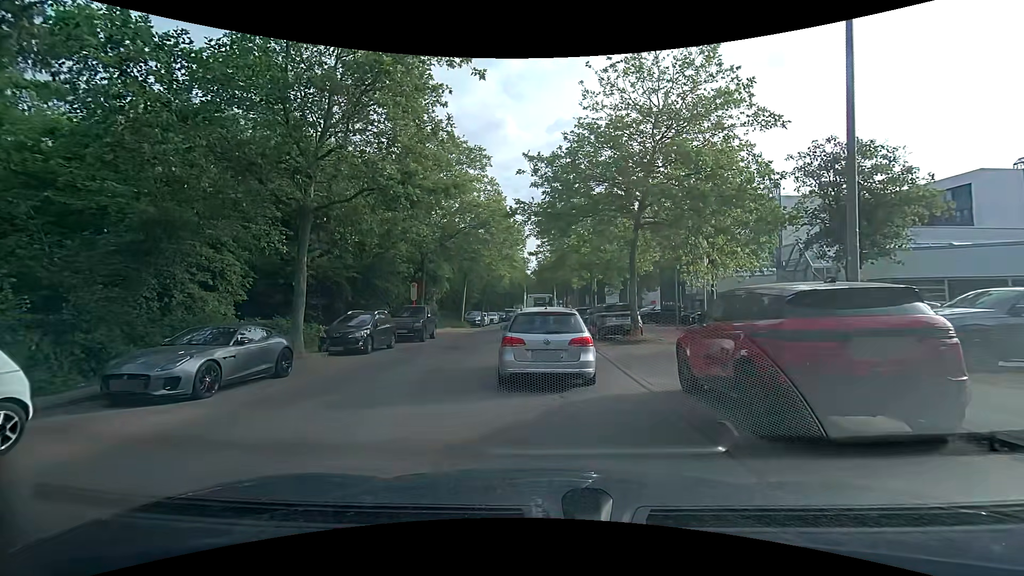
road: tertiary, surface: asphalt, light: Day
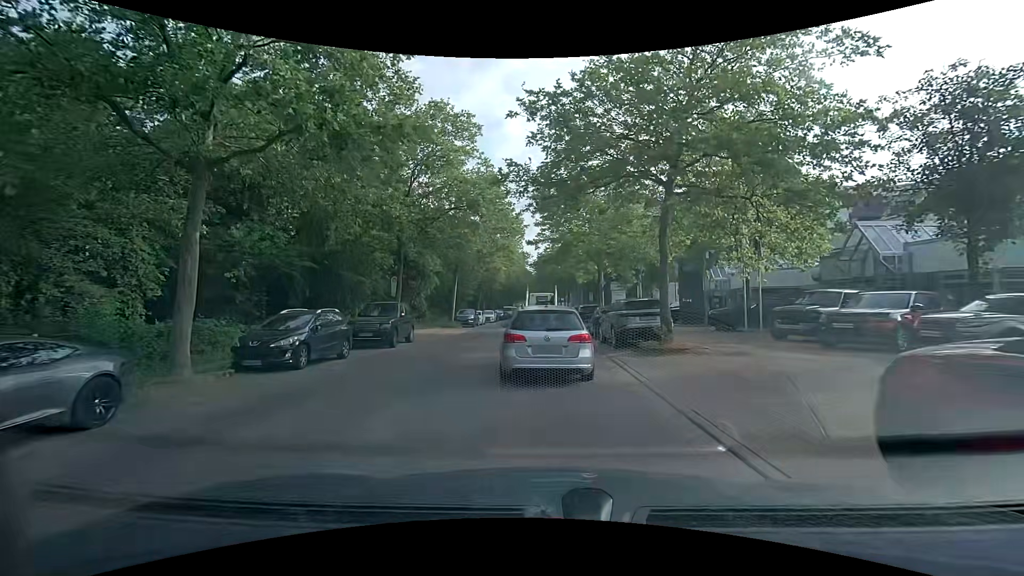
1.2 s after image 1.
(0.0, +5.2) m; -1°
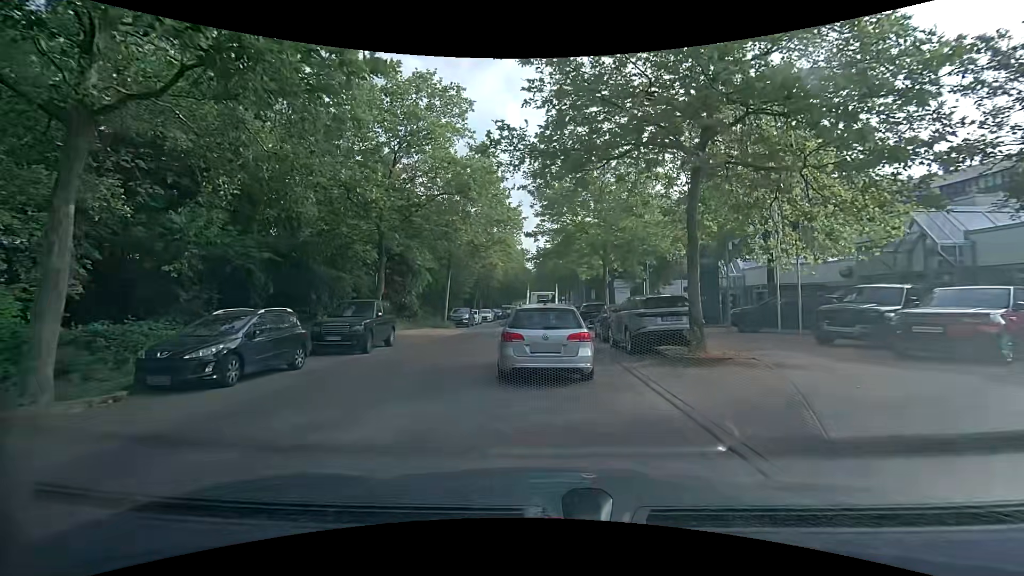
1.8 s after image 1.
(0.0, +3.0) m; +1°
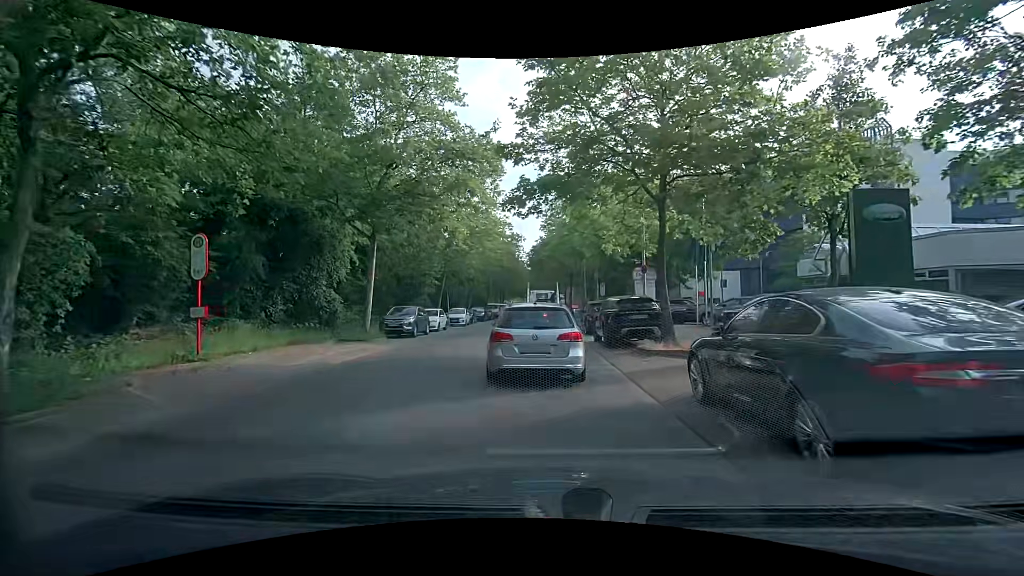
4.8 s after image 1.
(+0.3, +15.7) m; +1°
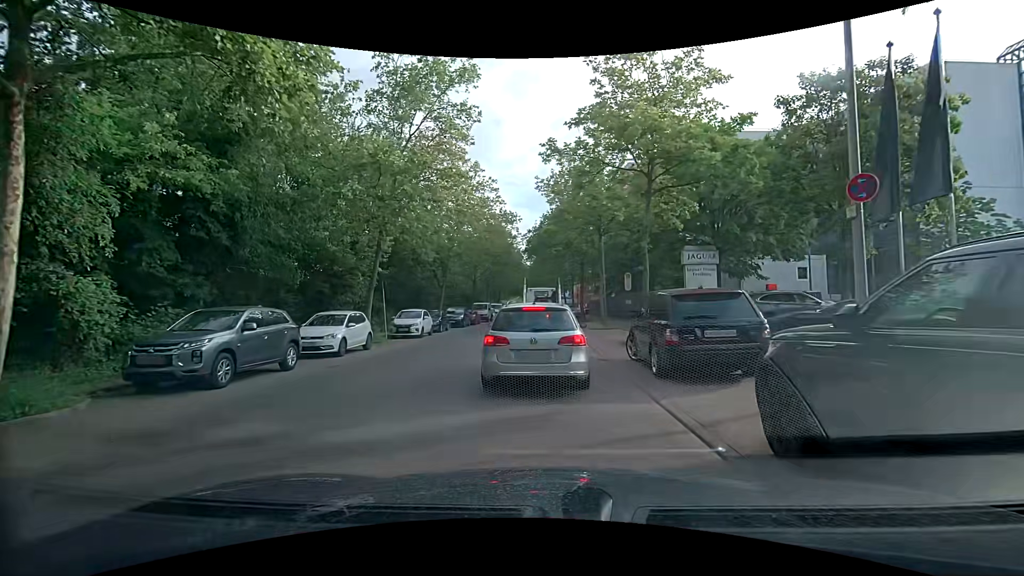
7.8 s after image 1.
(+0.1, +15.1) m; 0°
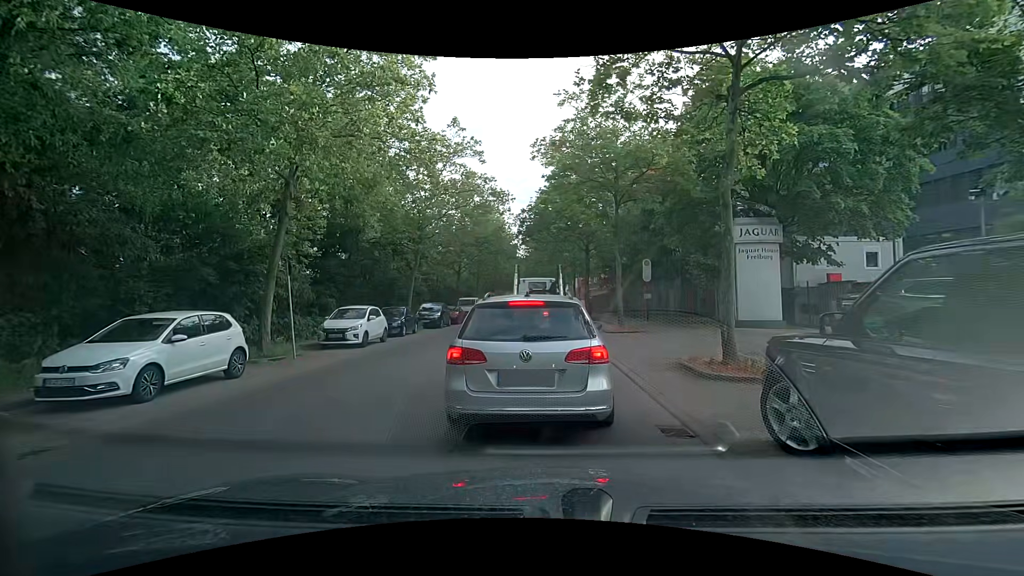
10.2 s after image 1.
(+0.1, +7.4) m; +3°
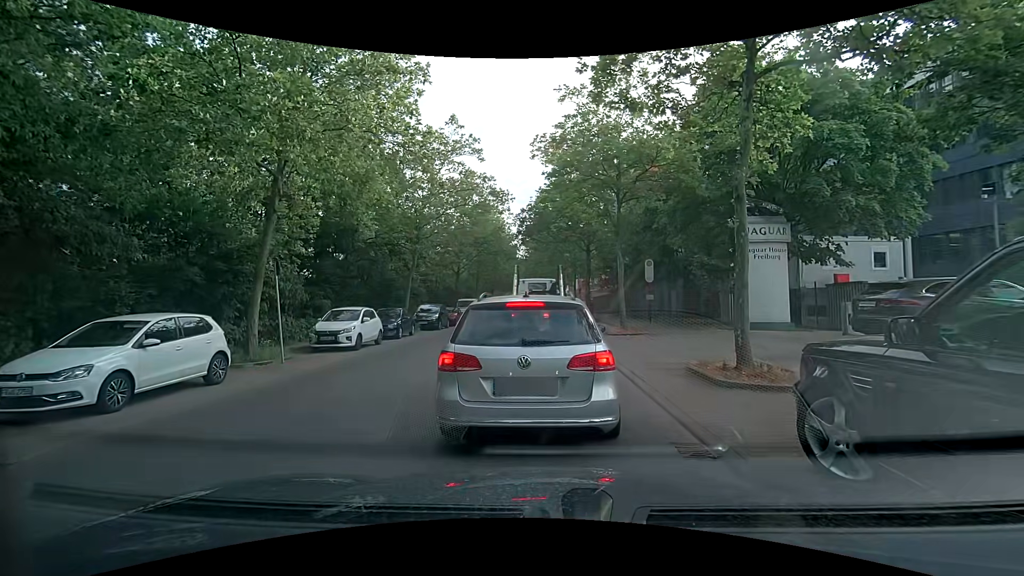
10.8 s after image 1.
(0.0, +0.6) m; 0°
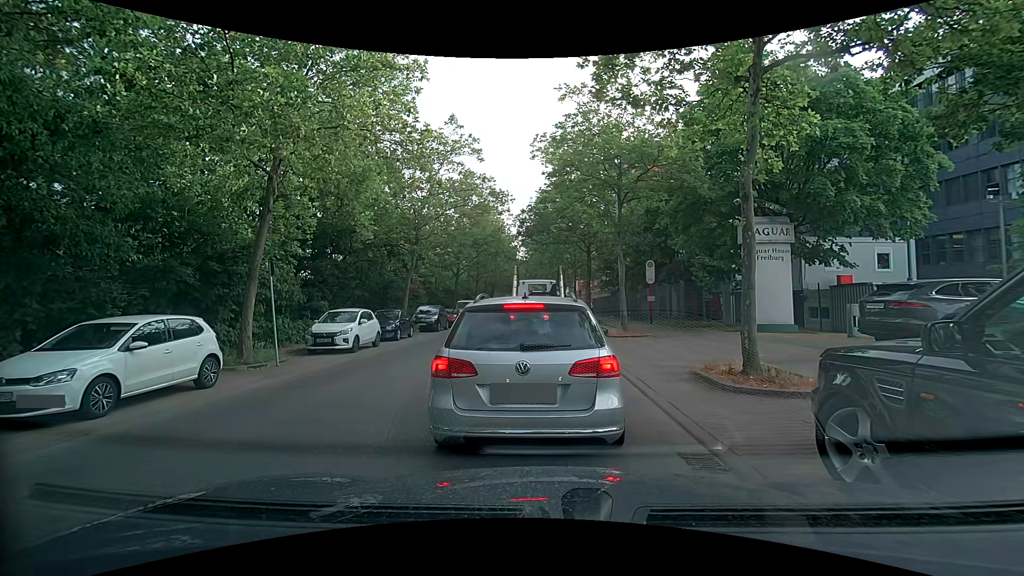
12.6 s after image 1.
(0.0, +0.3) m; 0°
